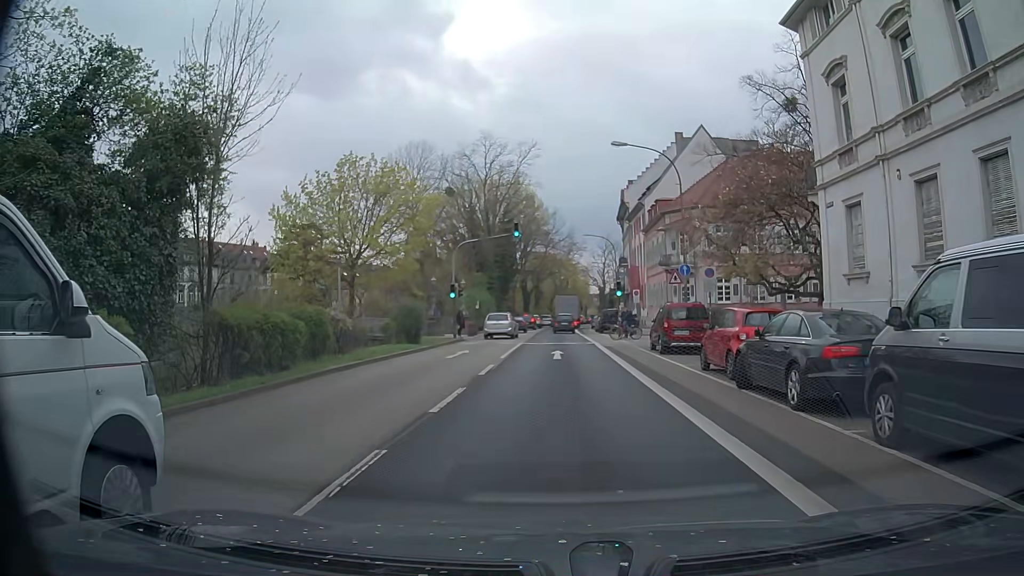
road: primary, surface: asphalt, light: Day
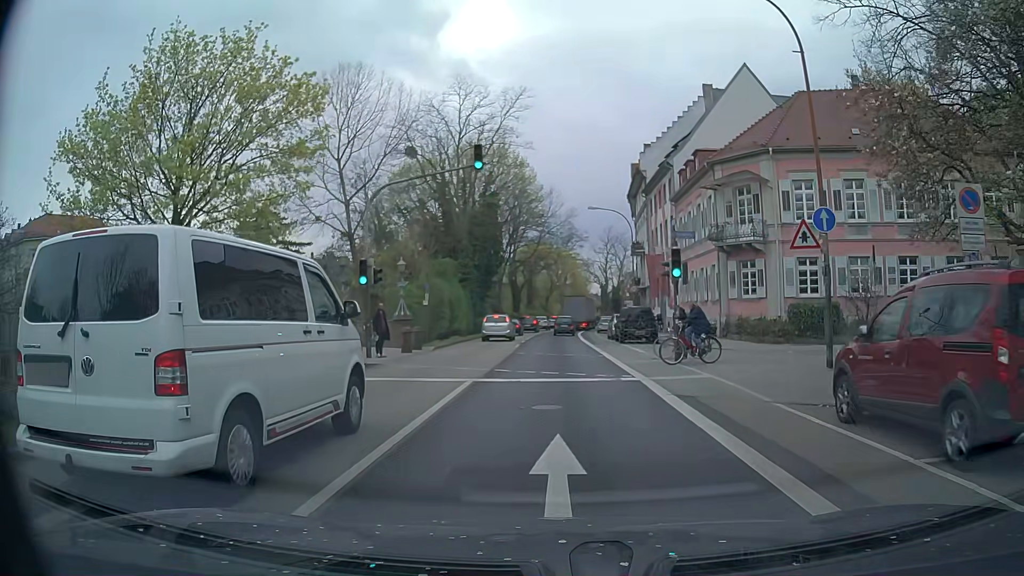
(0.0, +18.1) m; 0°
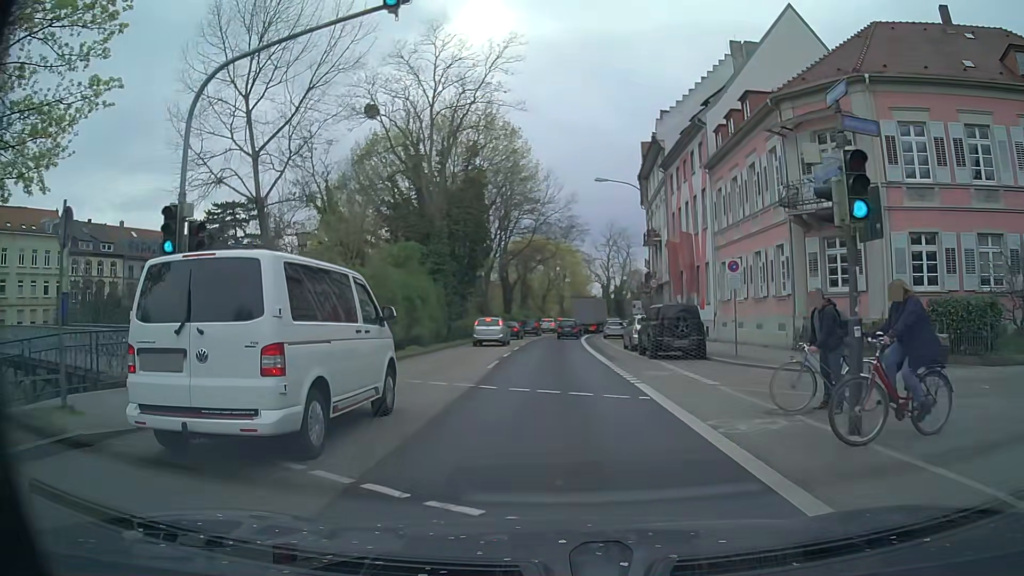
(+0.1, +11.6) m; 0°
